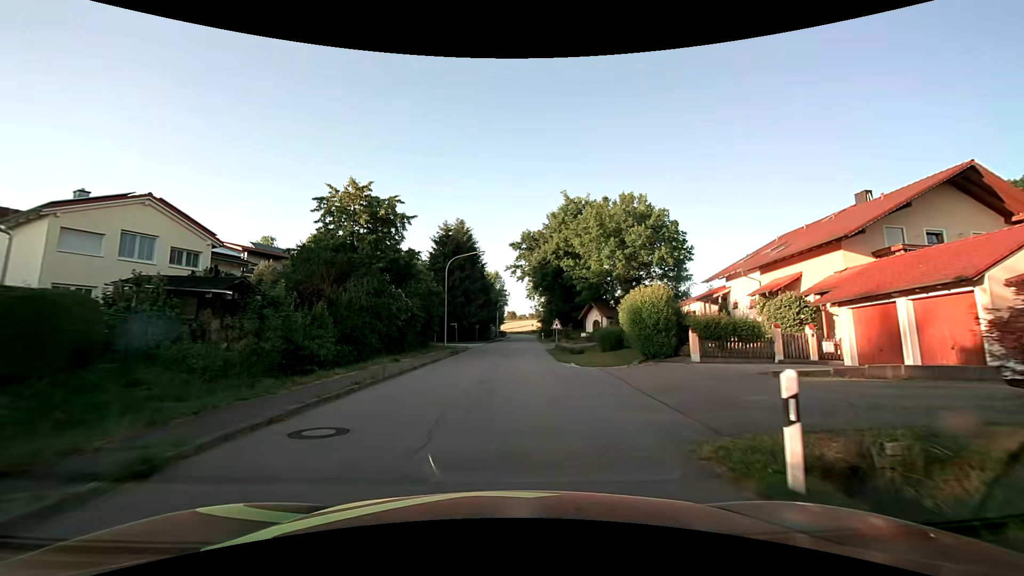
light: Day
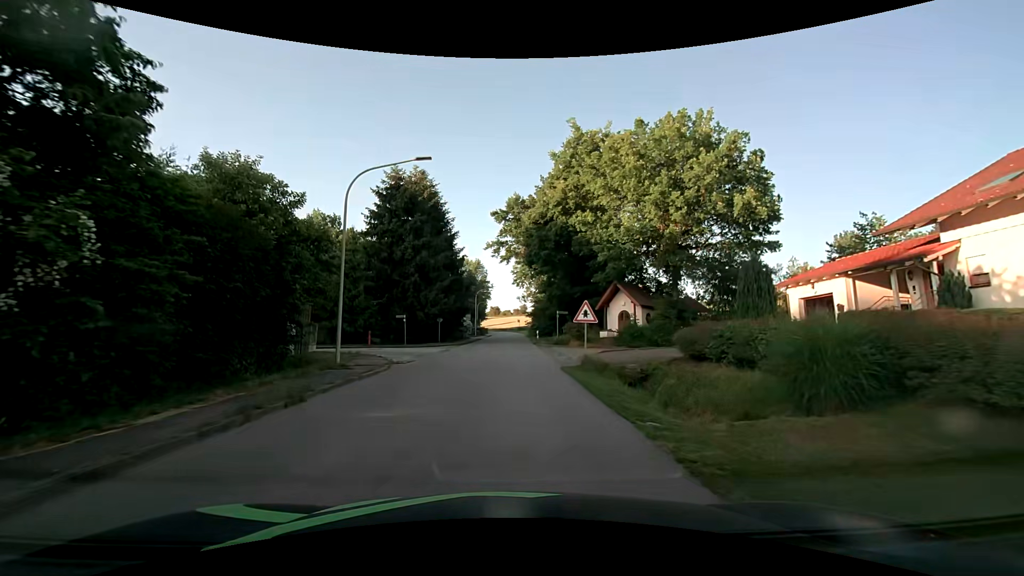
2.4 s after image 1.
(+0.4, +20.7) m; +2°
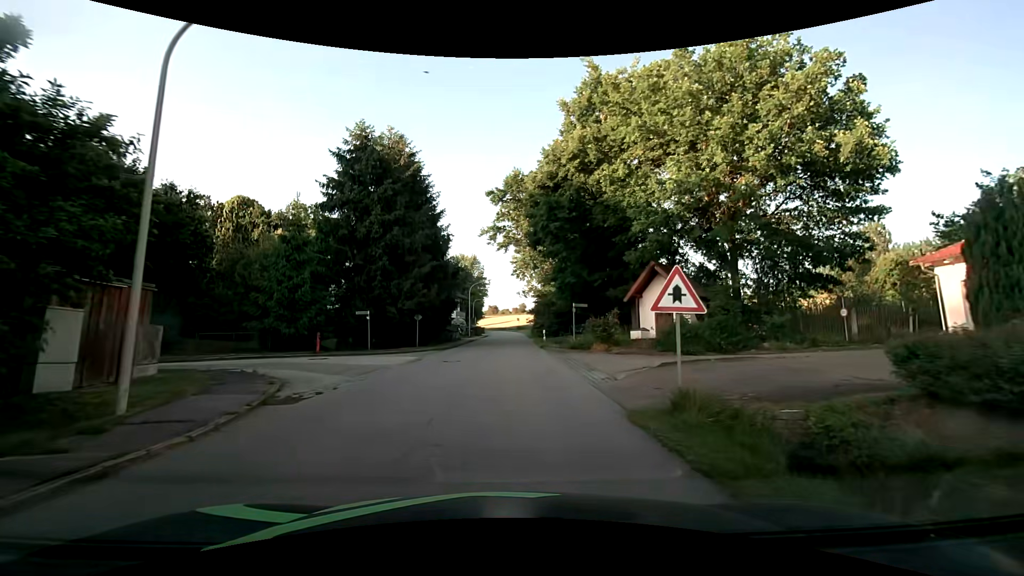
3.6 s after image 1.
(0.0, +9.2) m; -1°
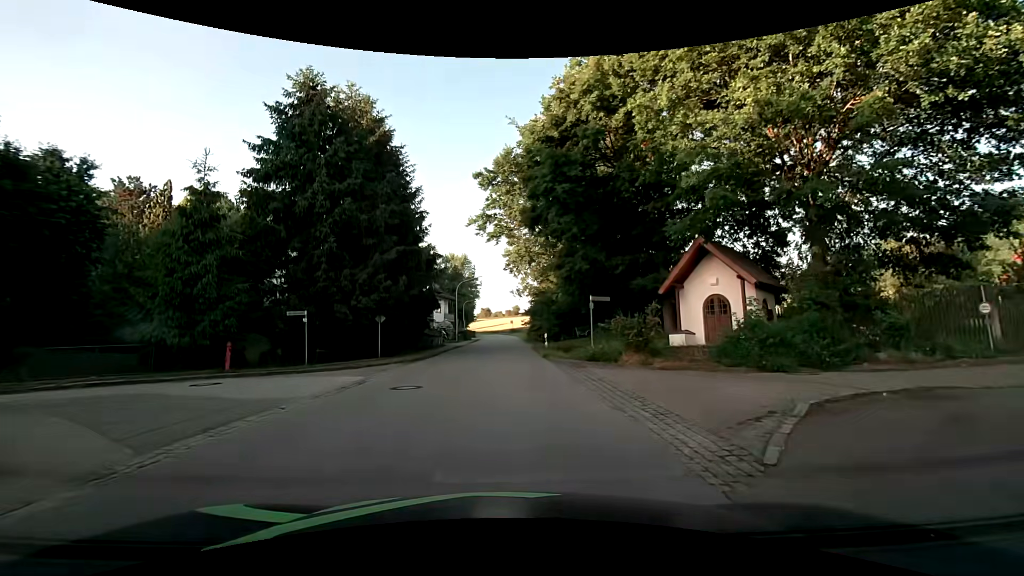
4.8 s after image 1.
(+0.1, +7.5) m; +2°
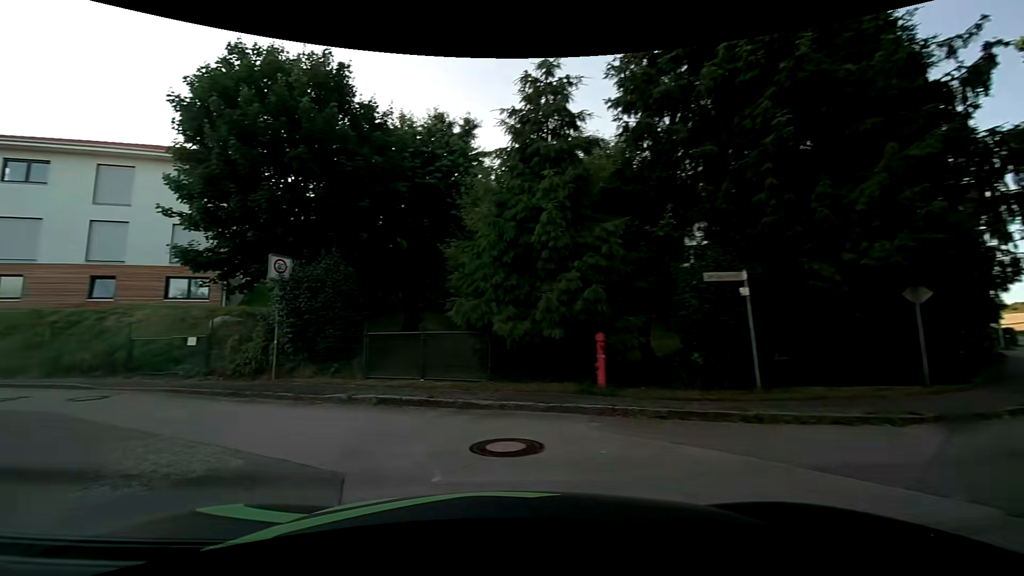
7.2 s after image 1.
(-3.2, +11.5) m; -44°
